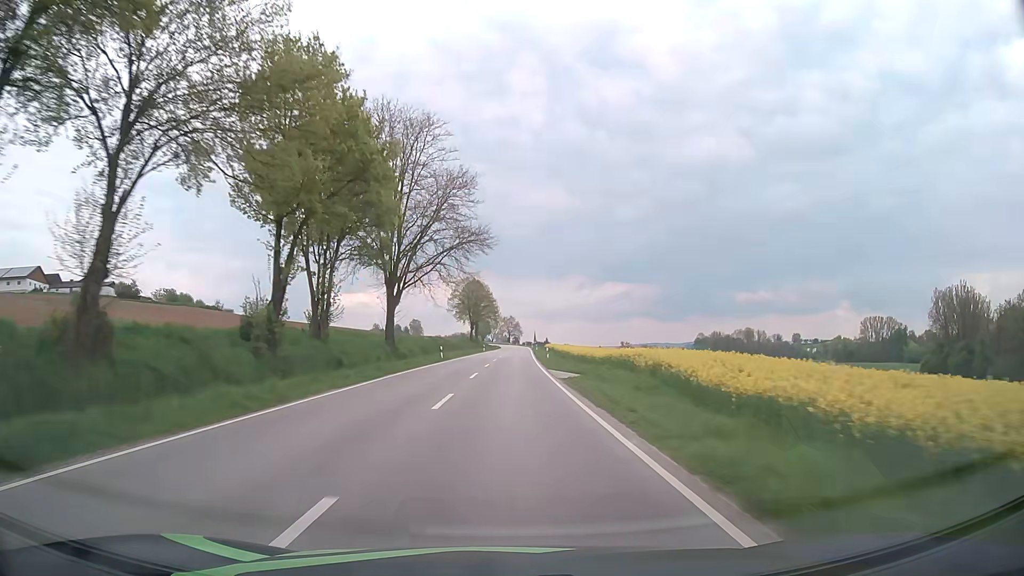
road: secondary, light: Day
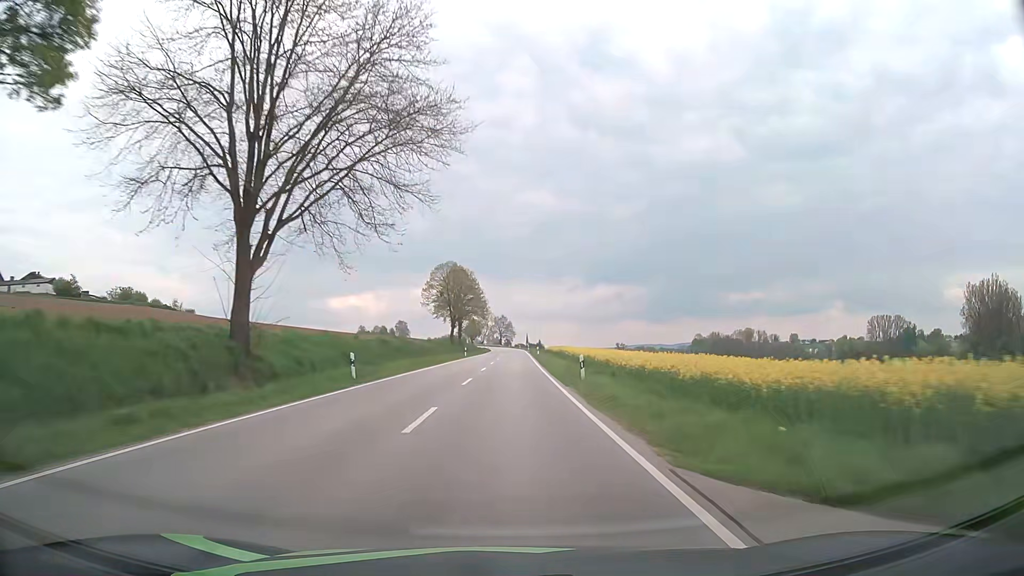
(+0.2, +27.6) m; +1°
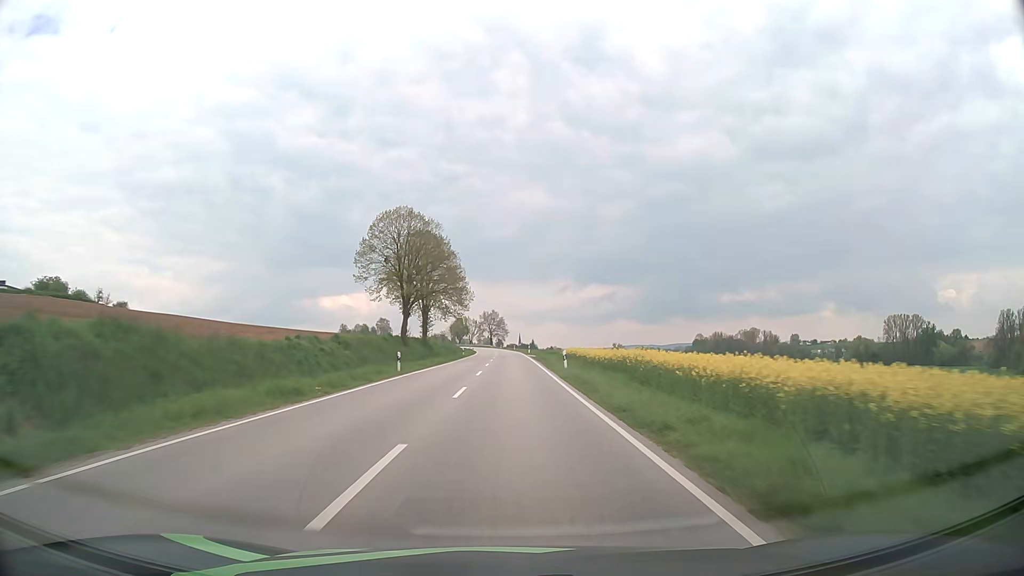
(+0.3, +41.4) m; +1°
(0, +10) (0, +20) (0, +30) (0, +40) (0, +50) (0, +60) (0, +70) (0, +80) (0, +90) (0, +100) m
